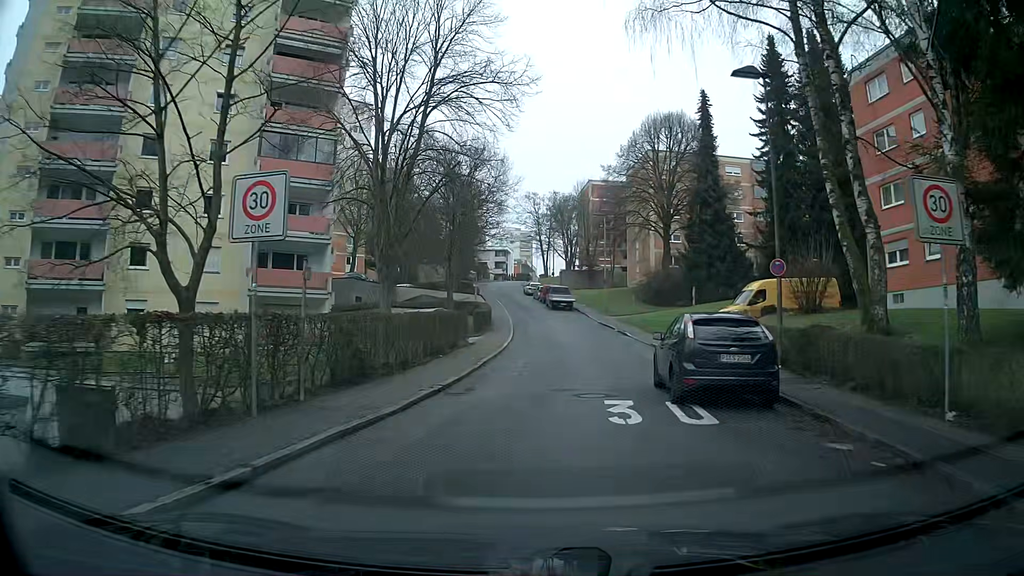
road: residential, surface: asphalt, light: Day
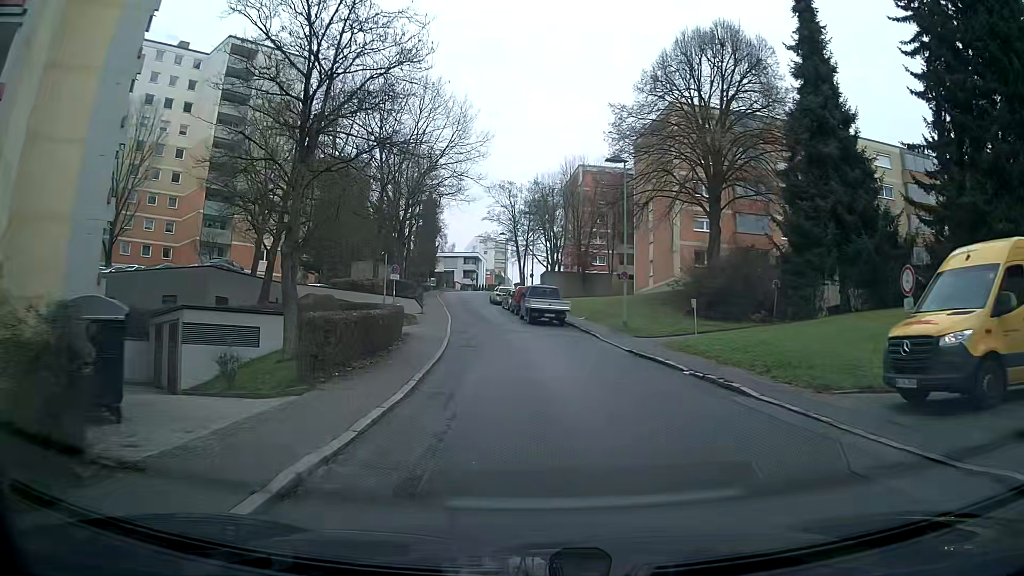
(+0.4, +23.8) m; +1°
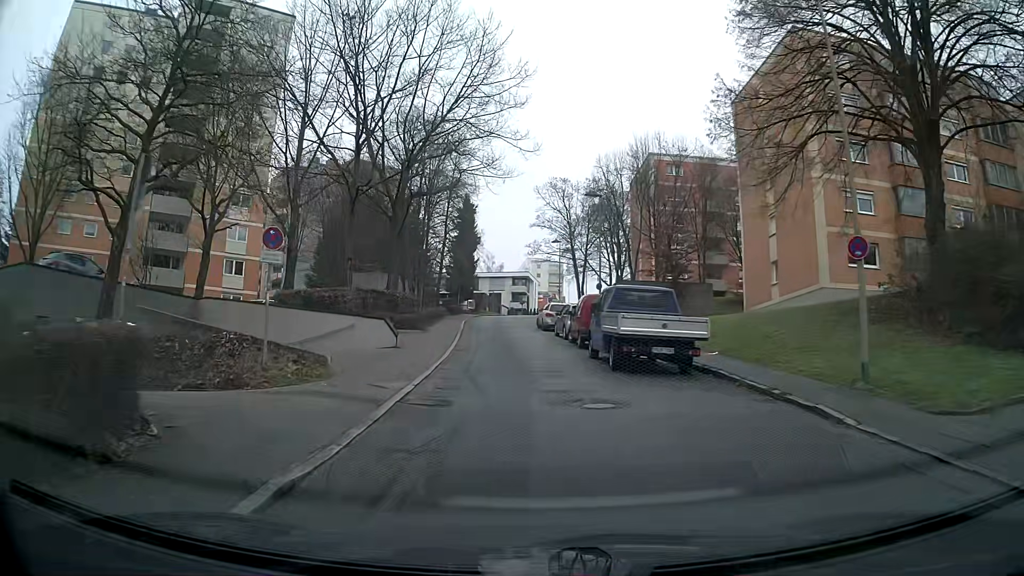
(-0.6, +19.1) m; -5°
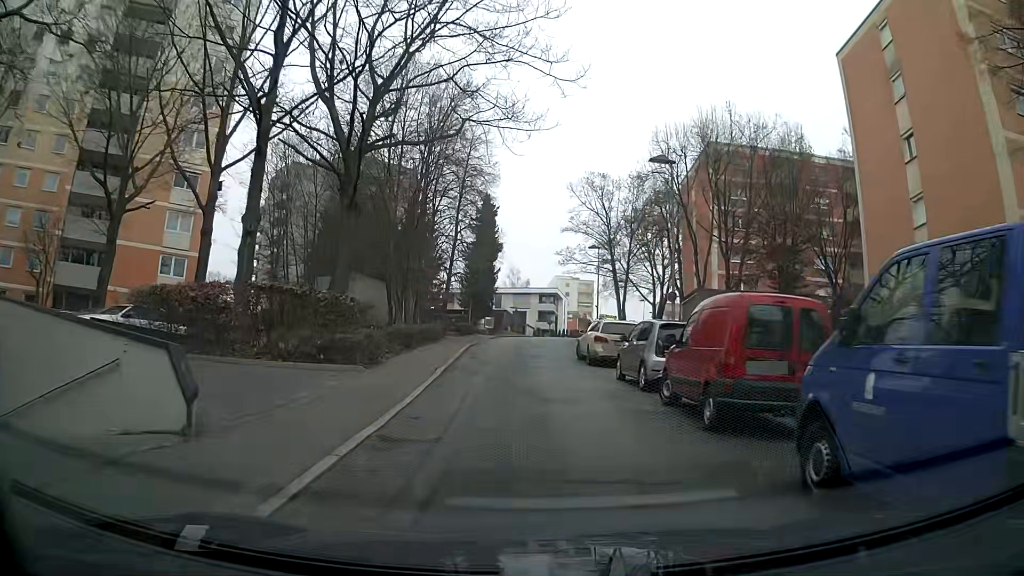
(-0.5, +13.6) m; -2°
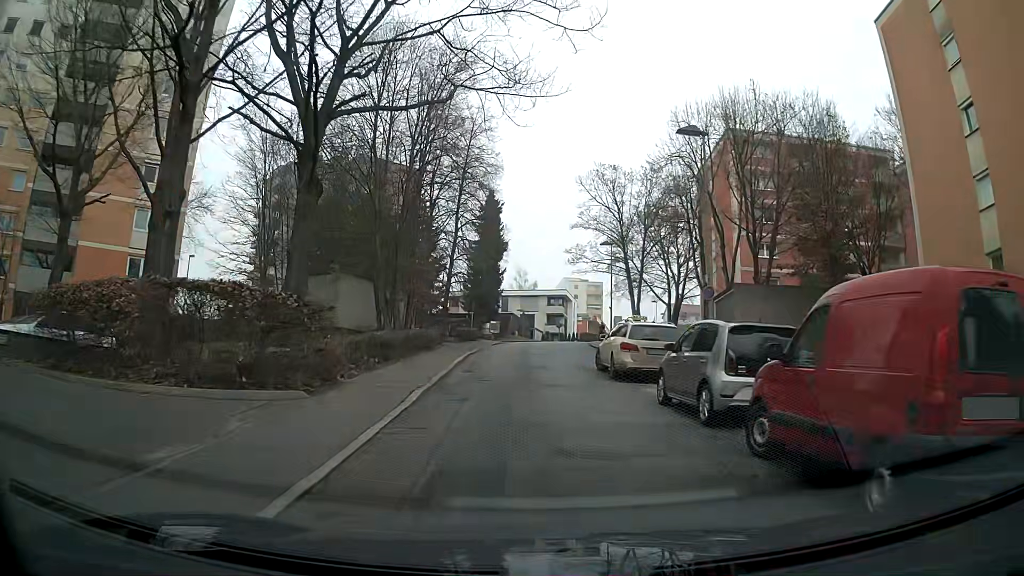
(0.0, +4.4) m; -1°
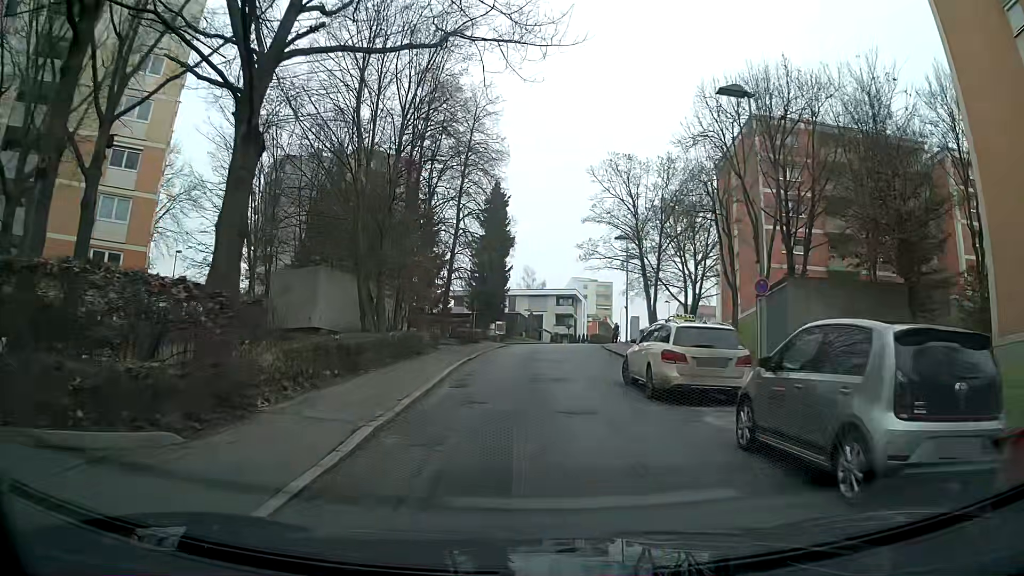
(0.0, +4.3) m; 0°
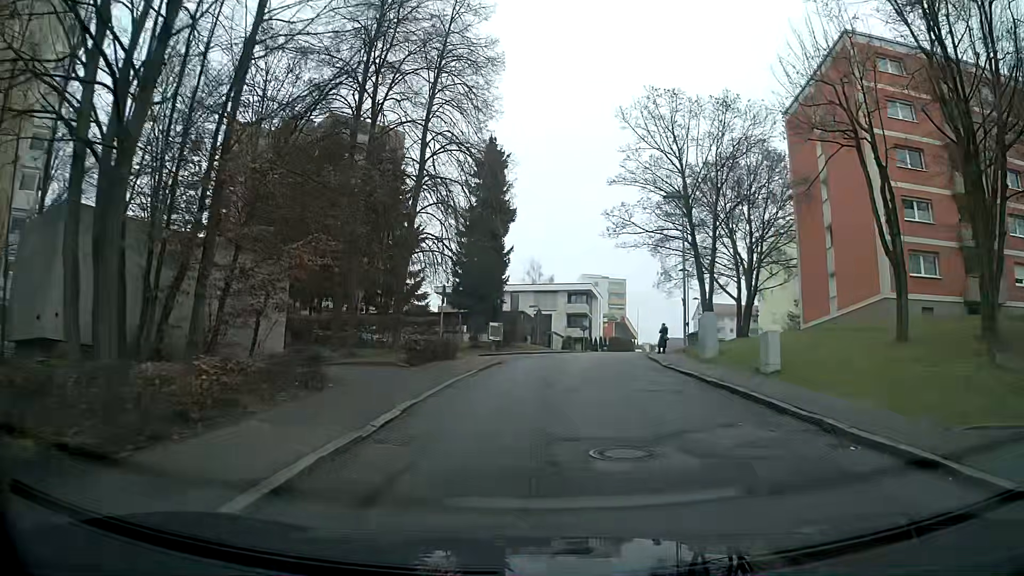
(0.0, +16.6) m; +2°
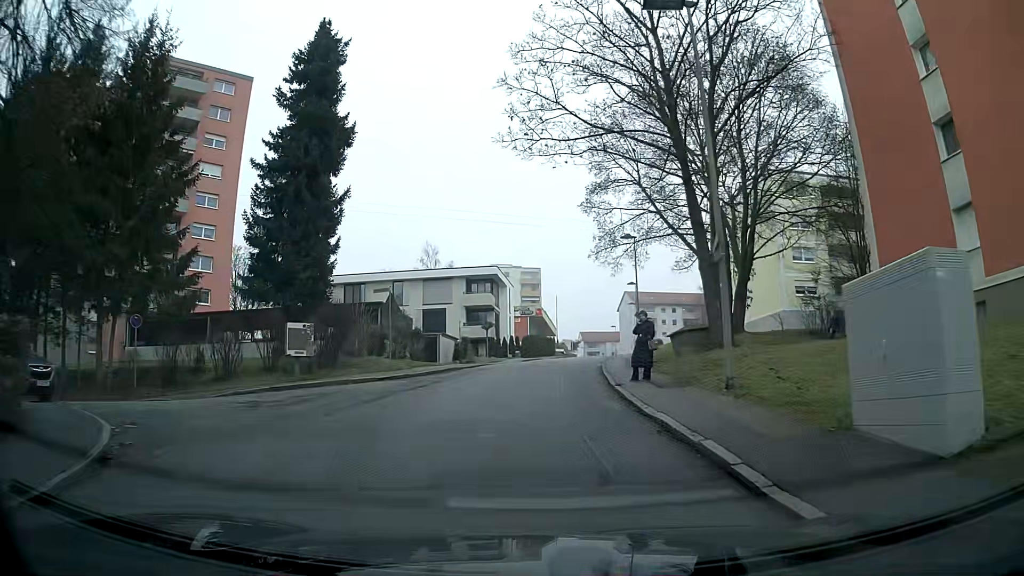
(+1.6, +20.4) m; +8°
(0, +10) (0, +20) (+1, +30) (+1, +40) (+2, +50) (+3, +60) (+4, +70) (+5, +80) (+6, +90) (+7, +100) m
